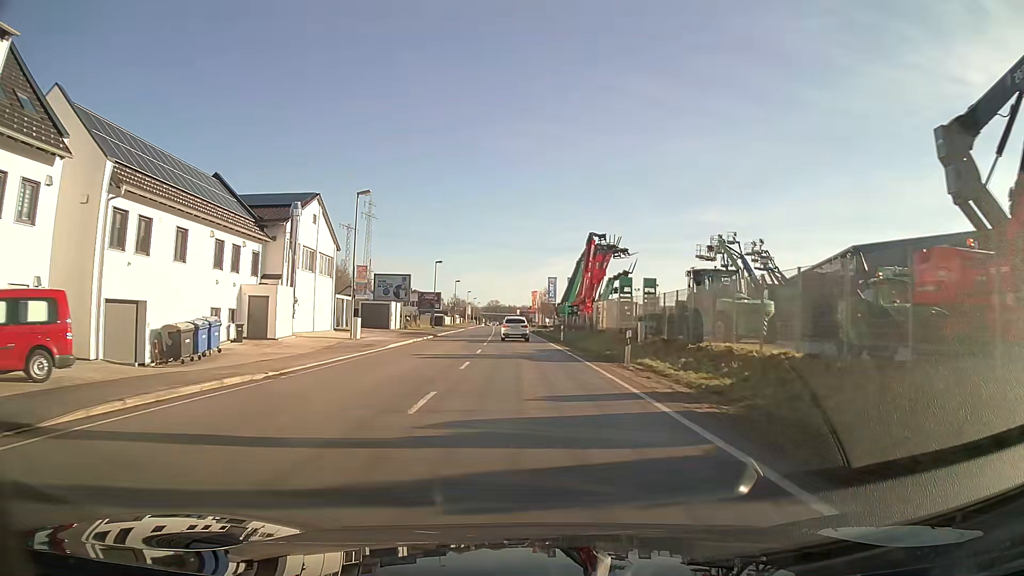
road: primary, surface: asphalt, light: Day
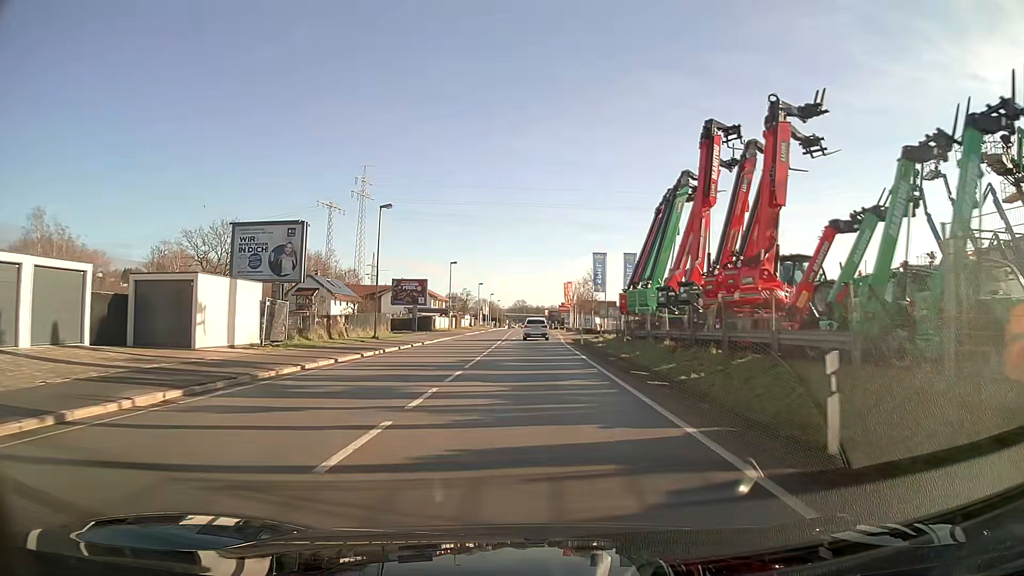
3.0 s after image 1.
(-0.8, +40.1) m; -2°
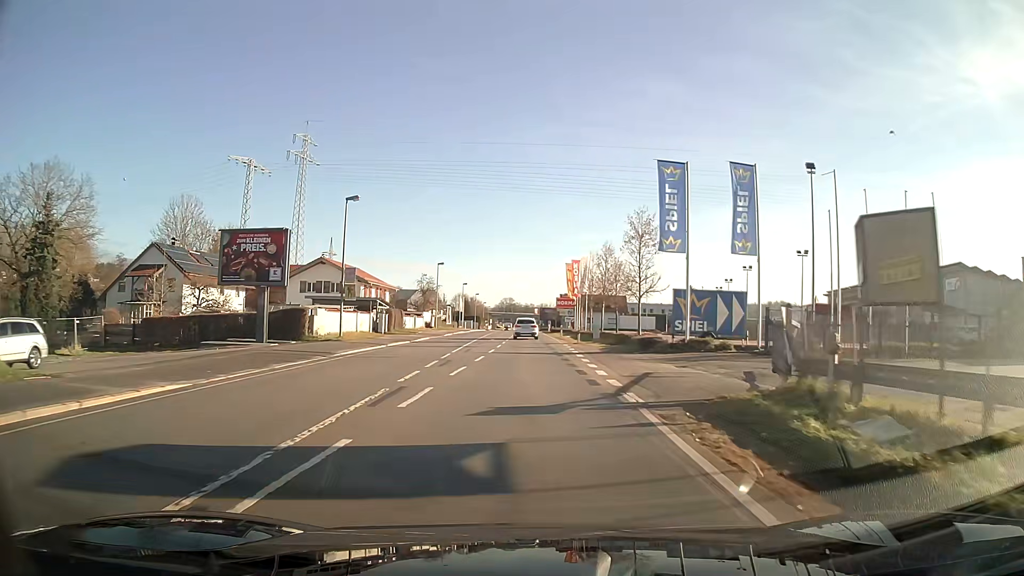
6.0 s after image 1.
(+0.3, +40.6) m; +1°
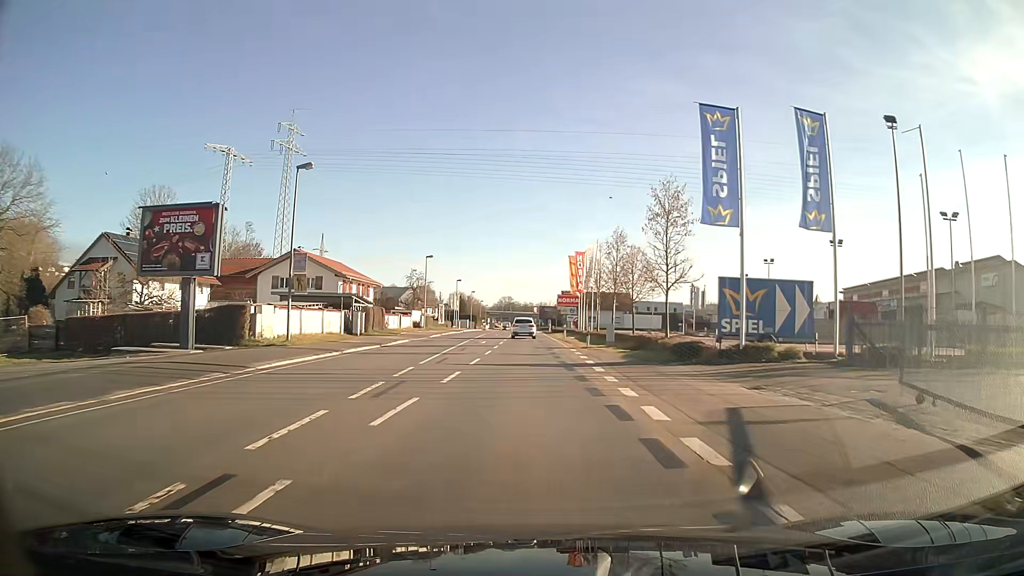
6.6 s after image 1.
(0.0, +8.0) m; 0°
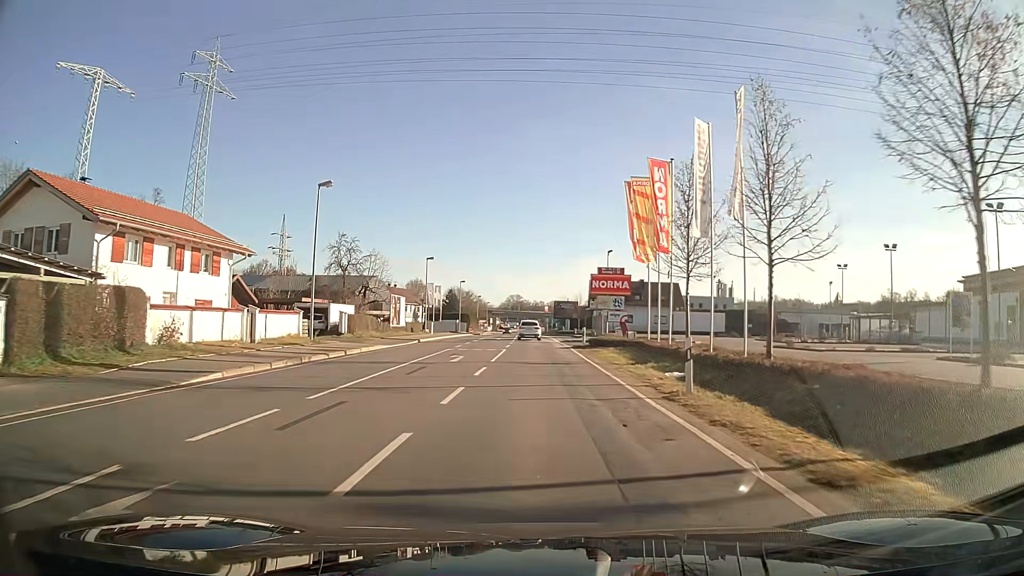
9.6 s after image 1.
(-0.3, +39.2) m; -1°
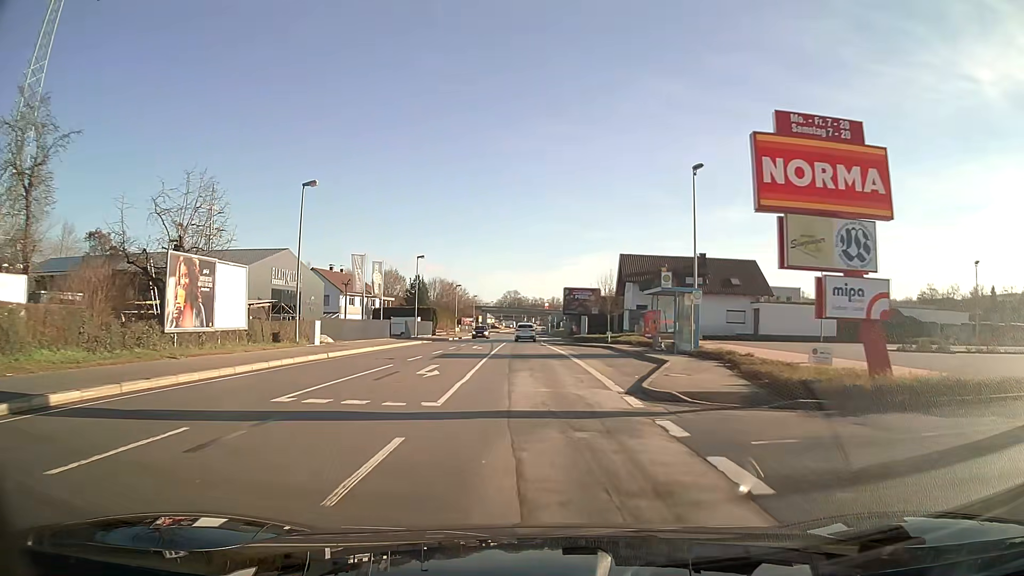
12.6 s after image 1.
(+0.1, +37.9) m; 0°
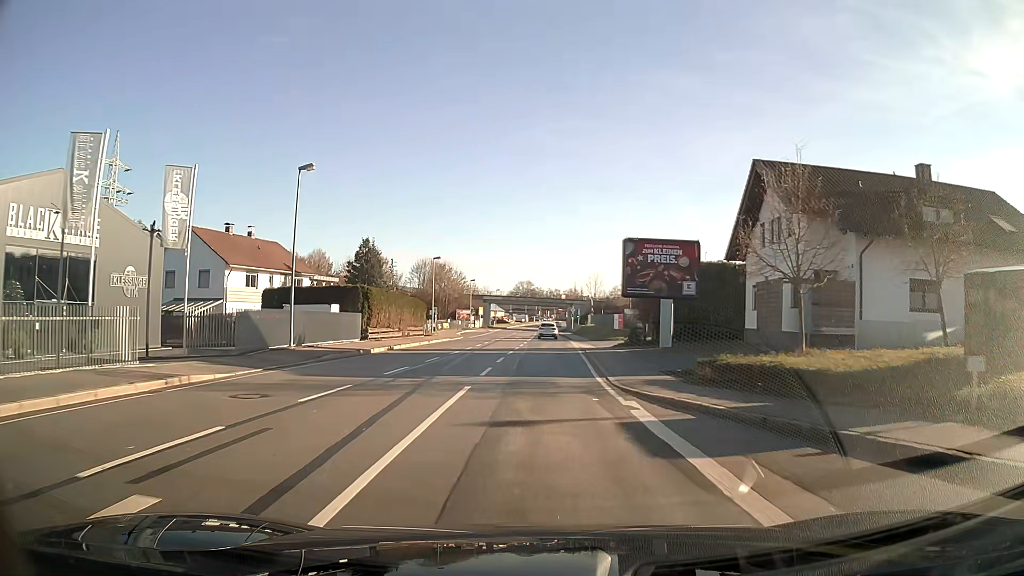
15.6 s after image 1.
(-0.4, +37.8) m; -1°
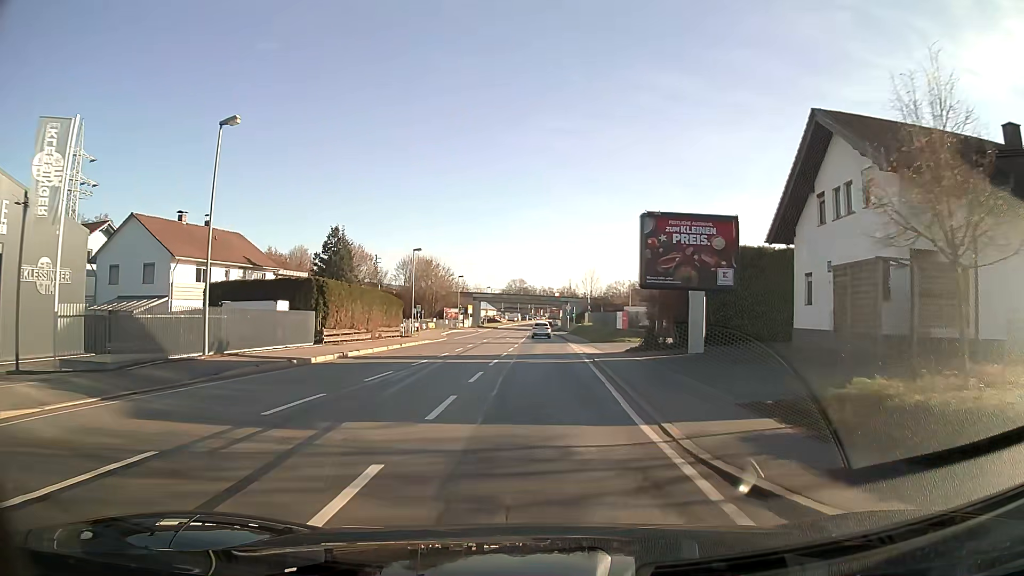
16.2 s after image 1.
(0.0, +7.6) m; 0°
